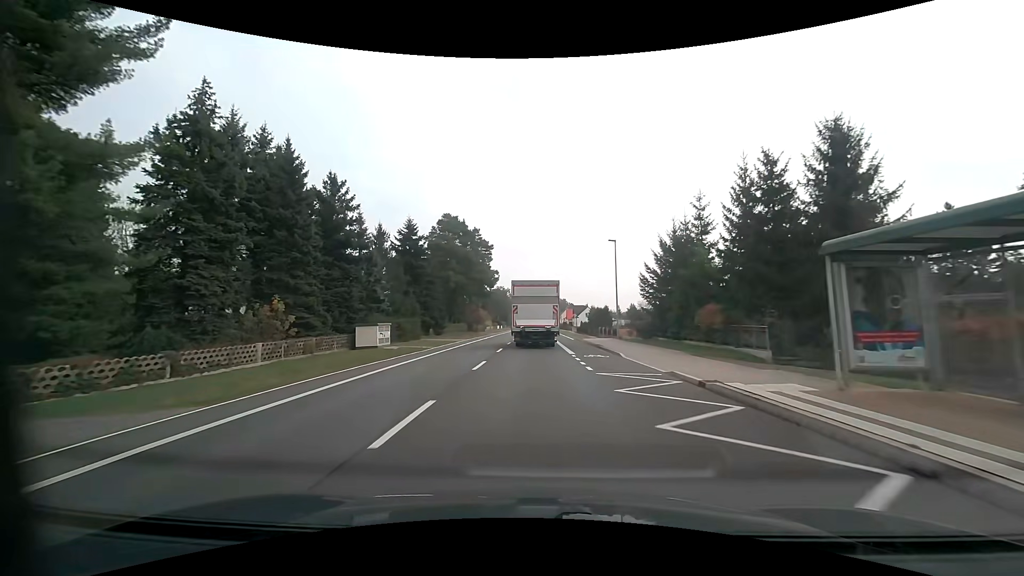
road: primary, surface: asphalt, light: Day
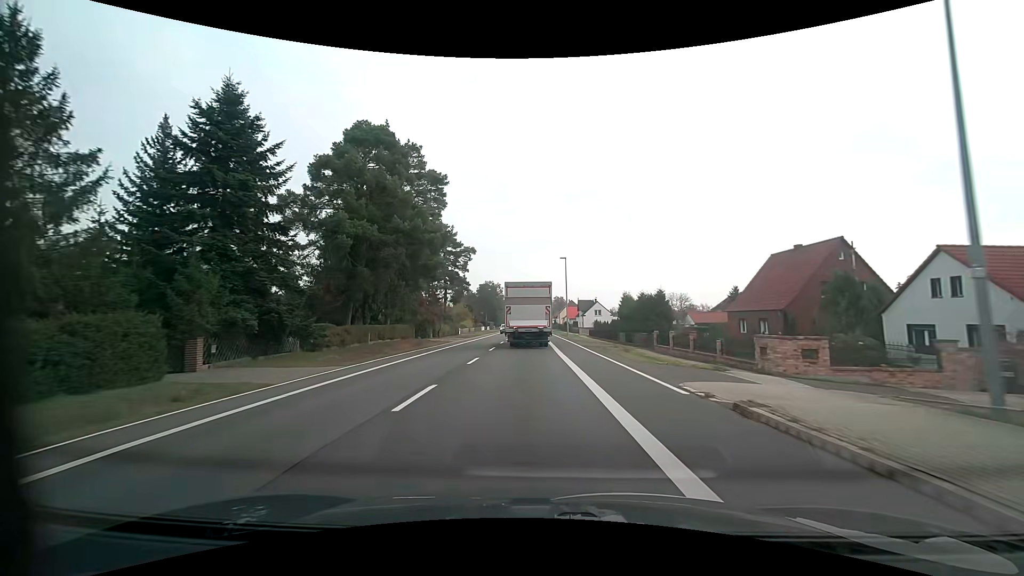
(+0.1, +34.0) m; +1°
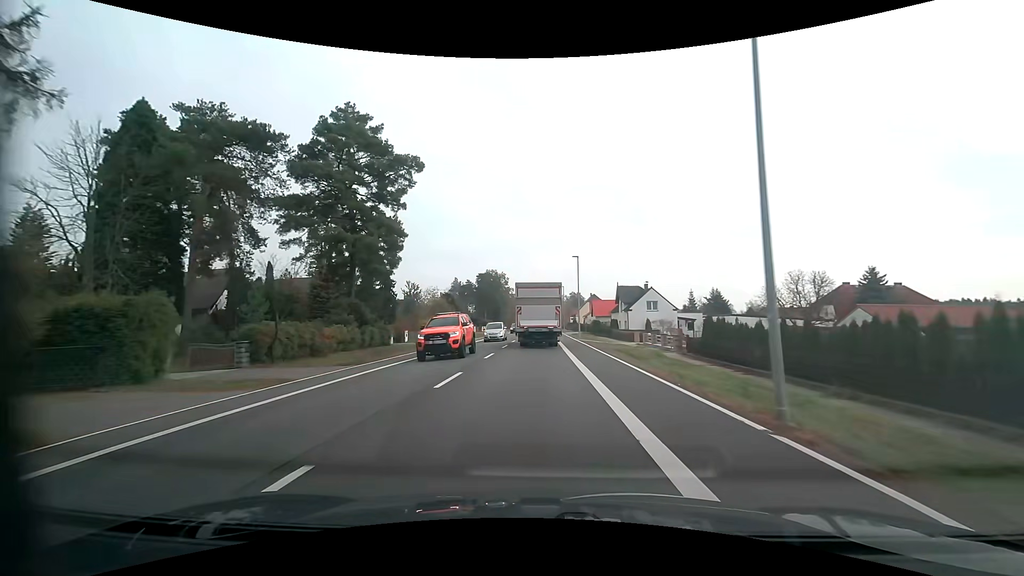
(-0.6, +42.8) m; -2°
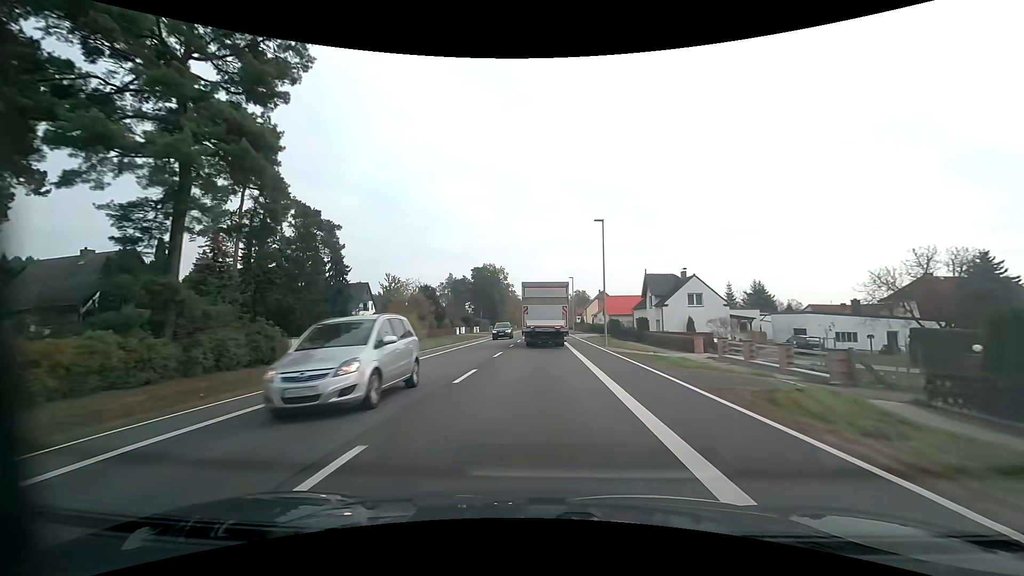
(0.0, +17.5) m; 0°
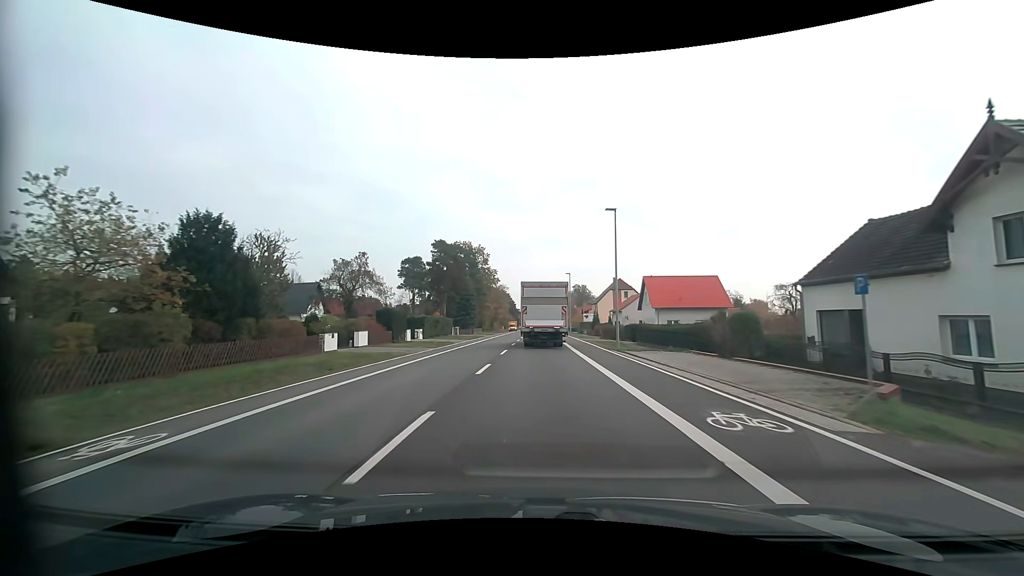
(0.0, +43.3) m; +1°
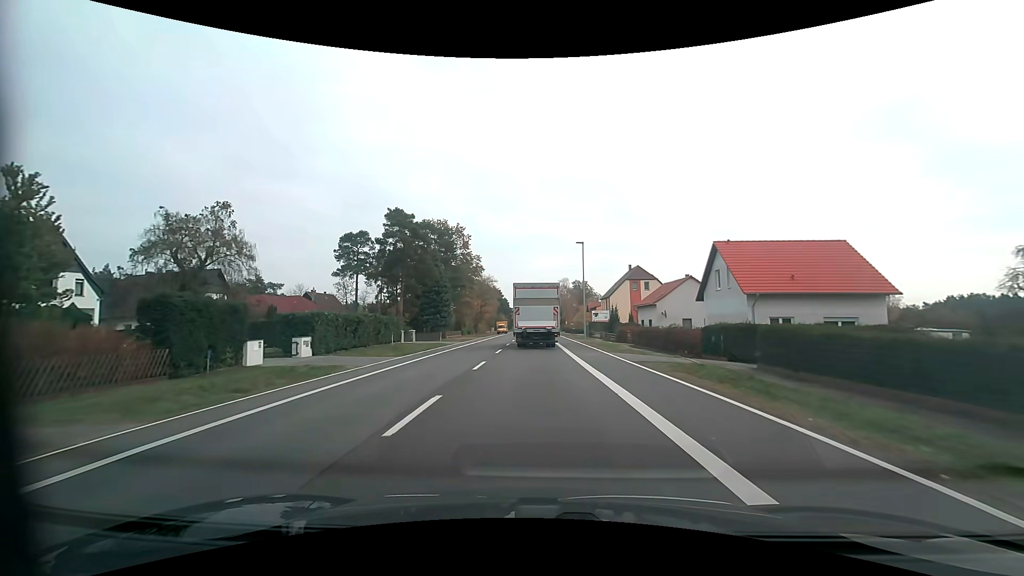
(+0.1, +25.4) m; 0°
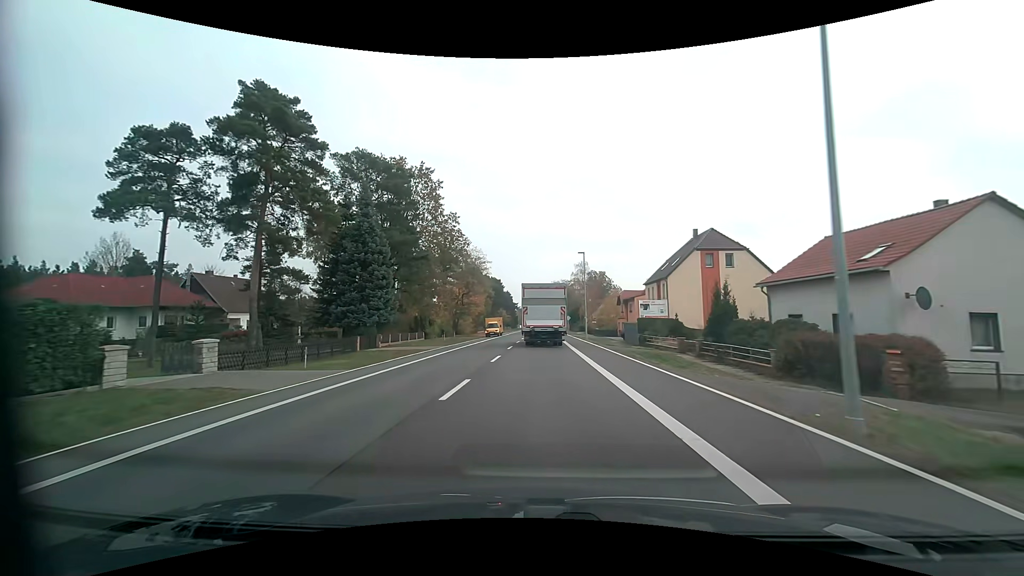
(-0.3, +33.7) m; -1°
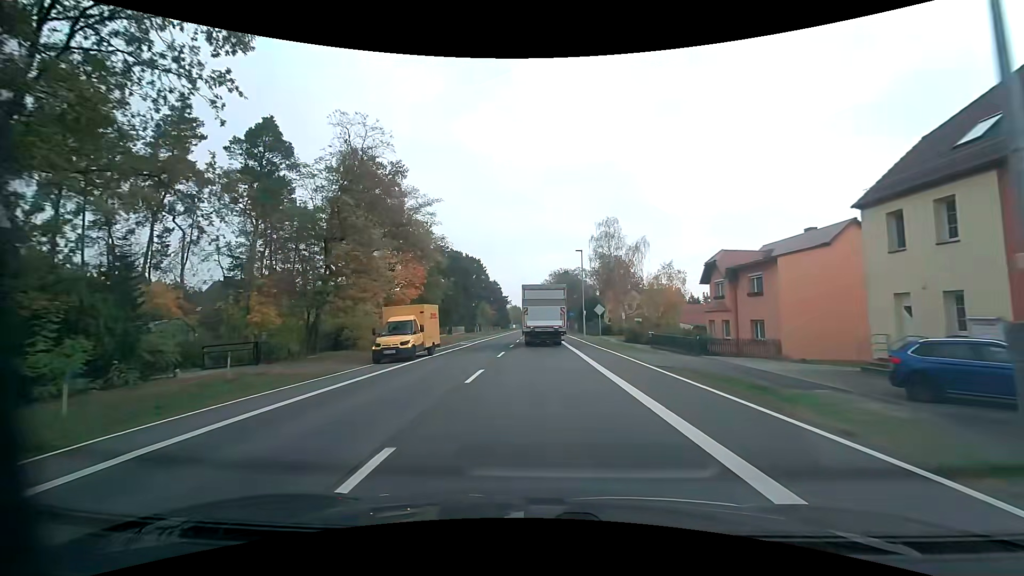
(+0.2, +43.0) m; 0°
(0, +10) (0, +20) (0, +30) (0, +40) (0, +50) (0, +60) (0, +70) (0, +80) (0, +90) (0, +100) m
